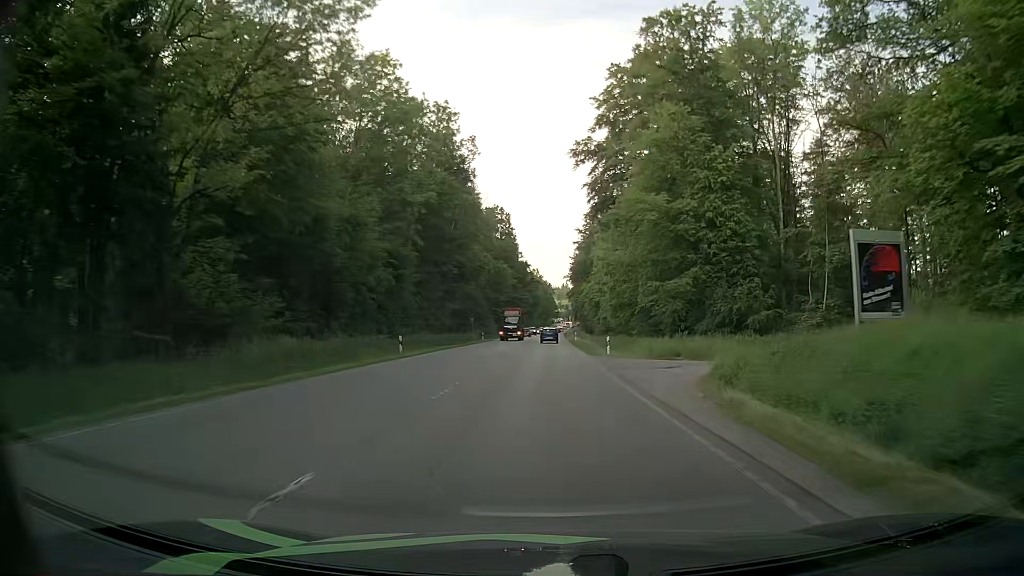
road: secondary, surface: asphalt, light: Day
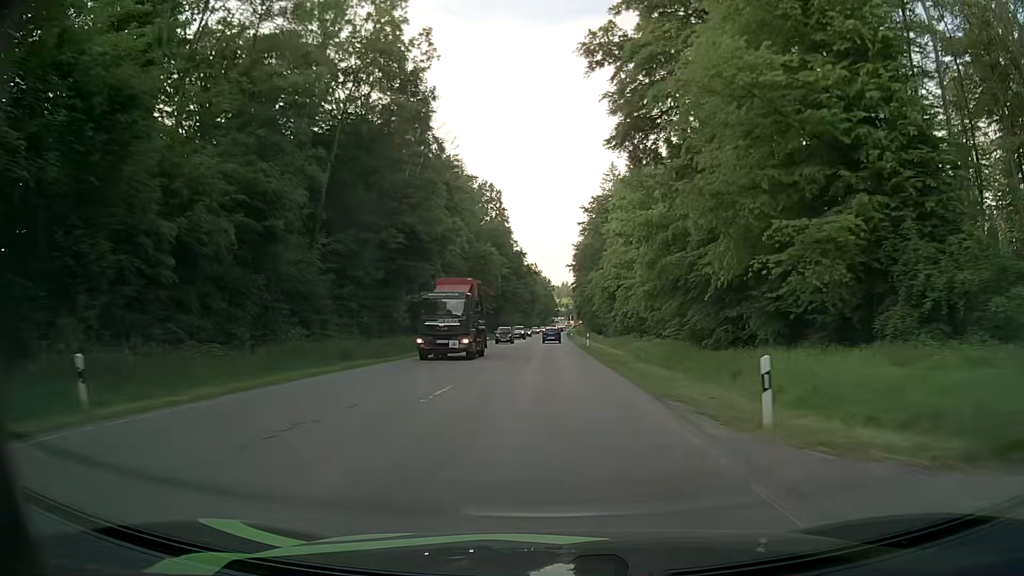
(+0.4, +24.8) m; +1°
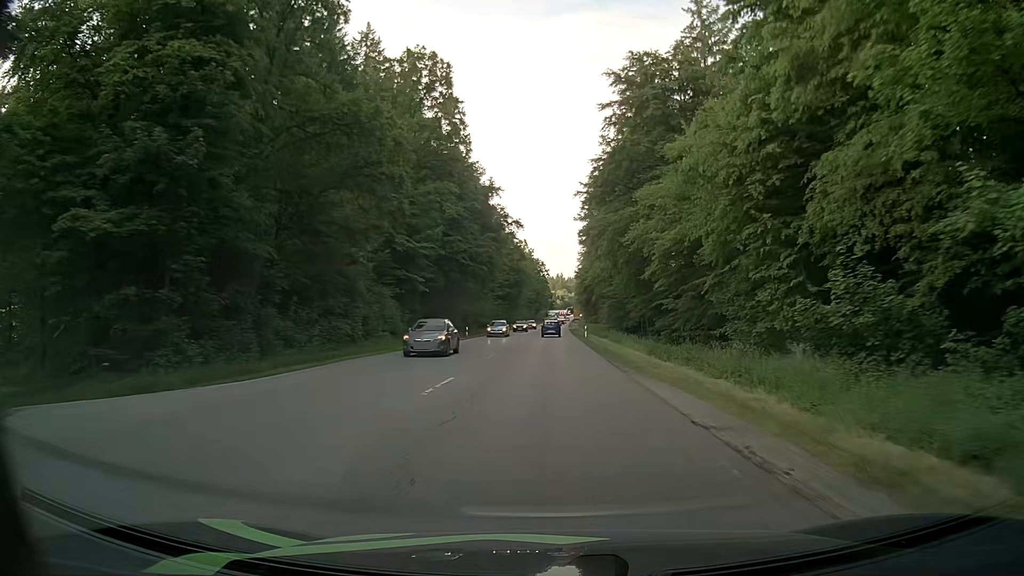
(+0.6, +59.4) m; +1°
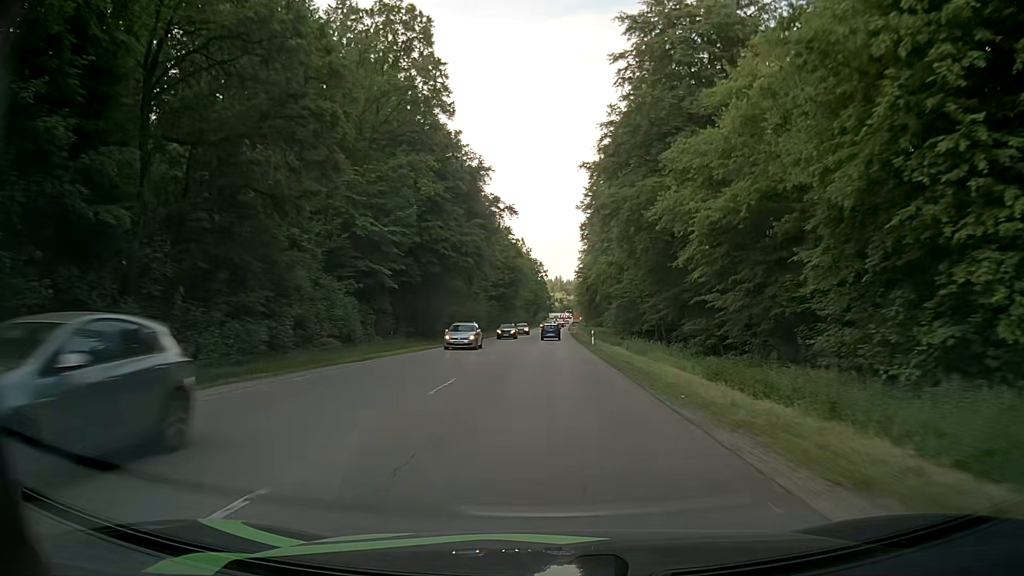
(0.0, +11.3) m; 0°
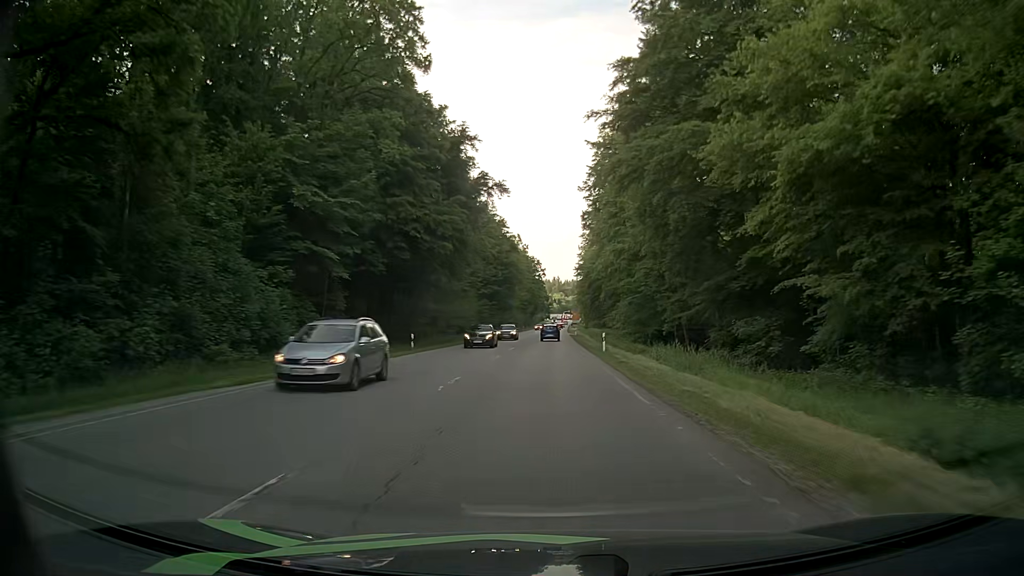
(0.0, +11.2) m; 0°
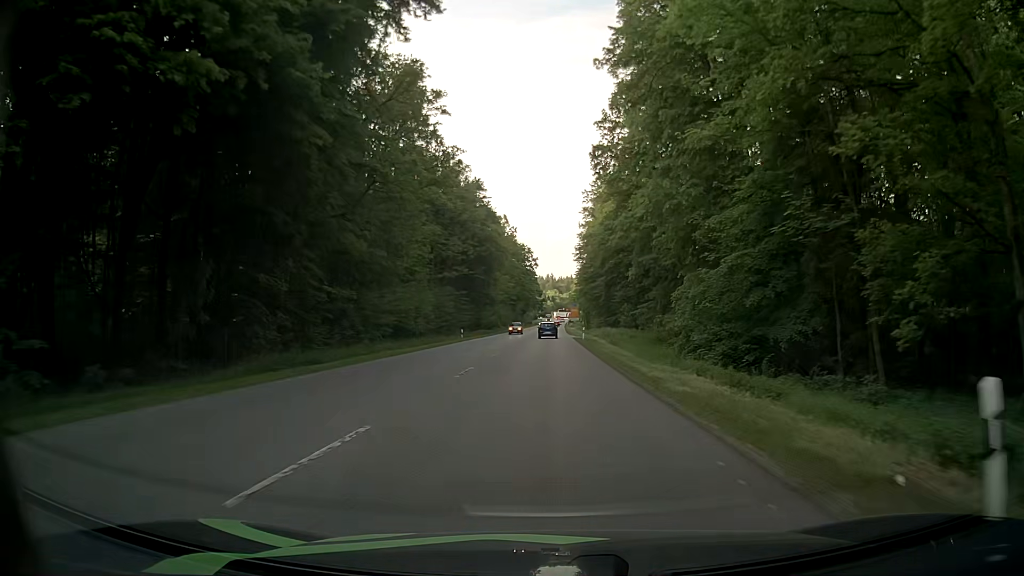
(+0.2, +32.6) m; 0°
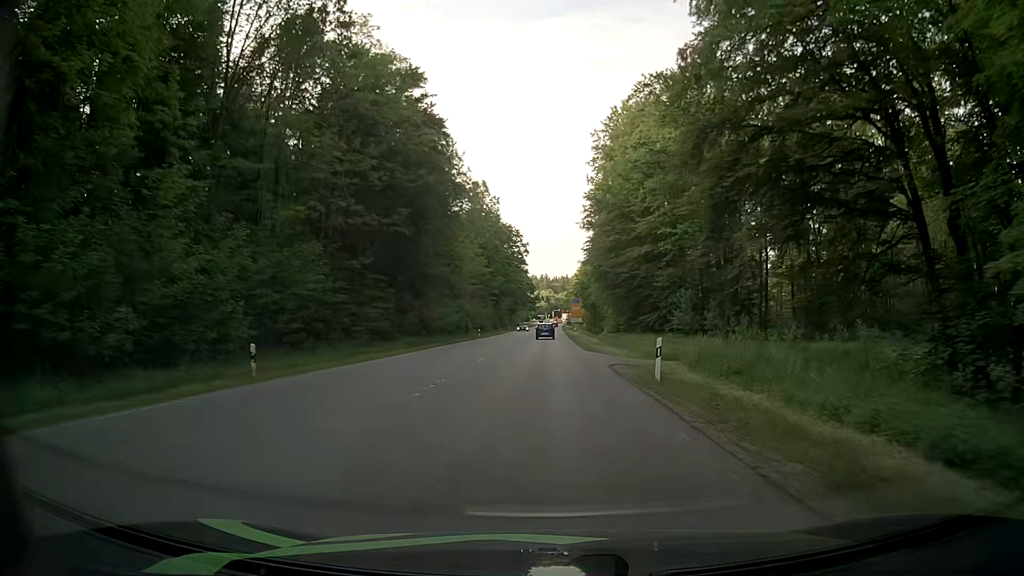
(+0.5, +40.6) m; +1°
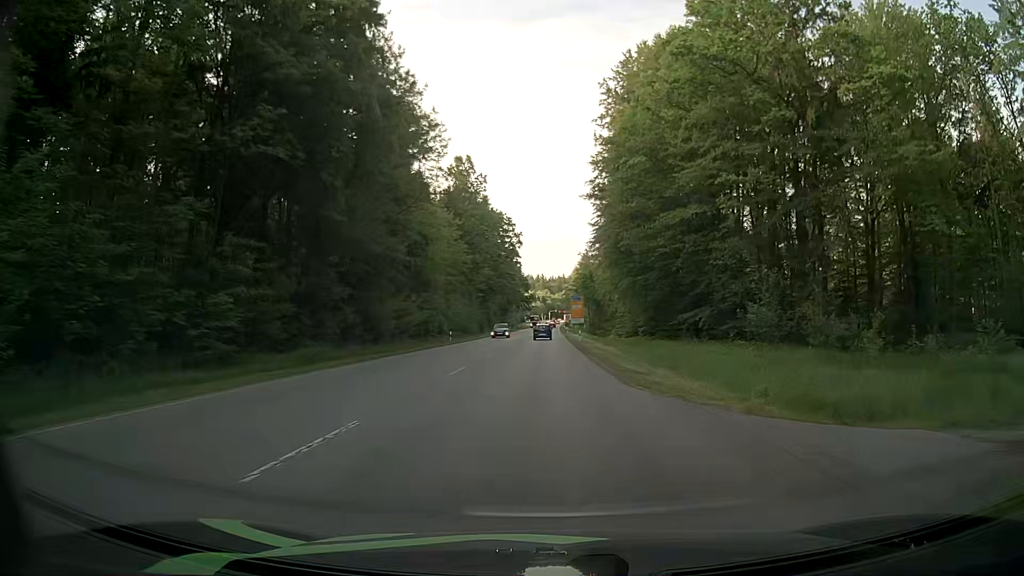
(0.0, +19.1) m; +1°
(0, +10) (0, +20) (0, +30) (0, +40) (-1, +50) (-1, +60) (-1, +70) (-1, +80) (-1, +90) (-1, +100) m
